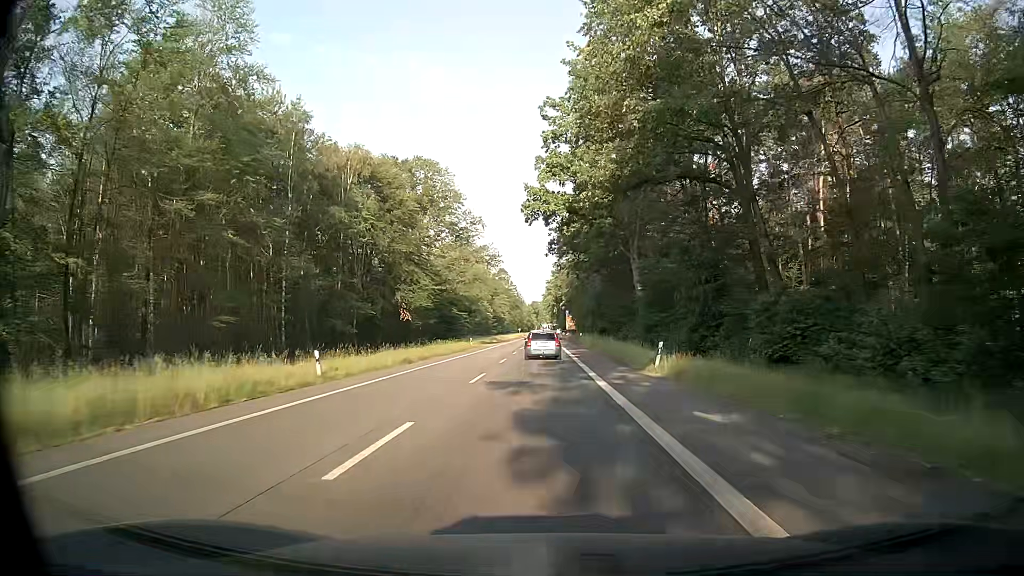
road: secondary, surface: asphalt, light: Day
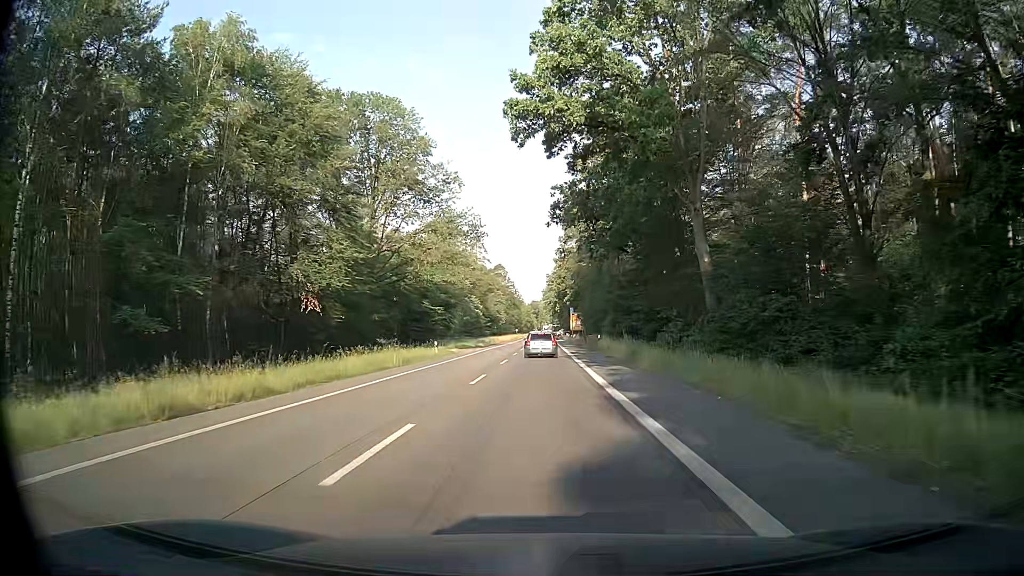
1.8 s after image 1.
(-0.1, +23.8) m; 0°
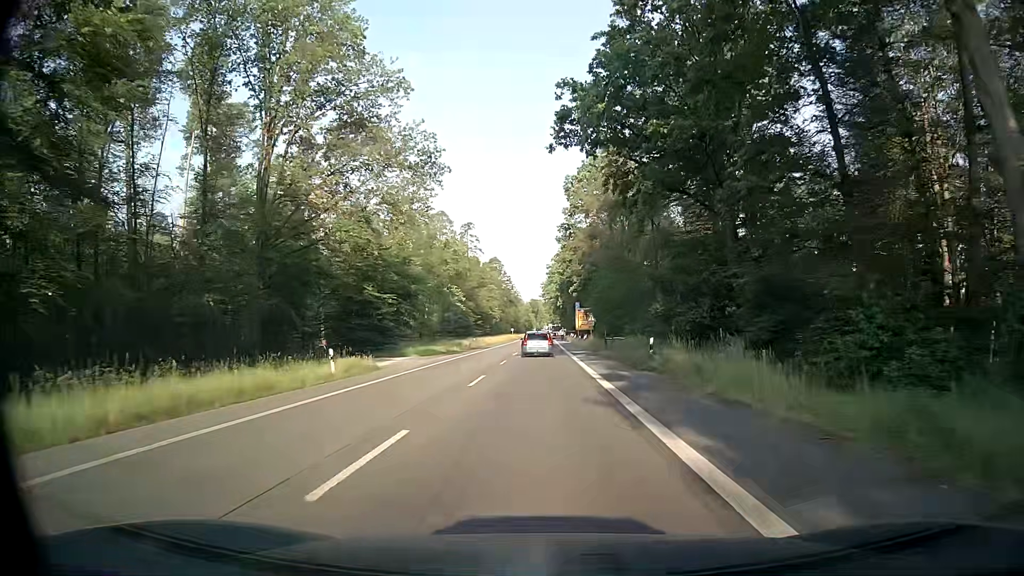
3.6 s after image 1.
(+0.1, +24.3) m; +1°
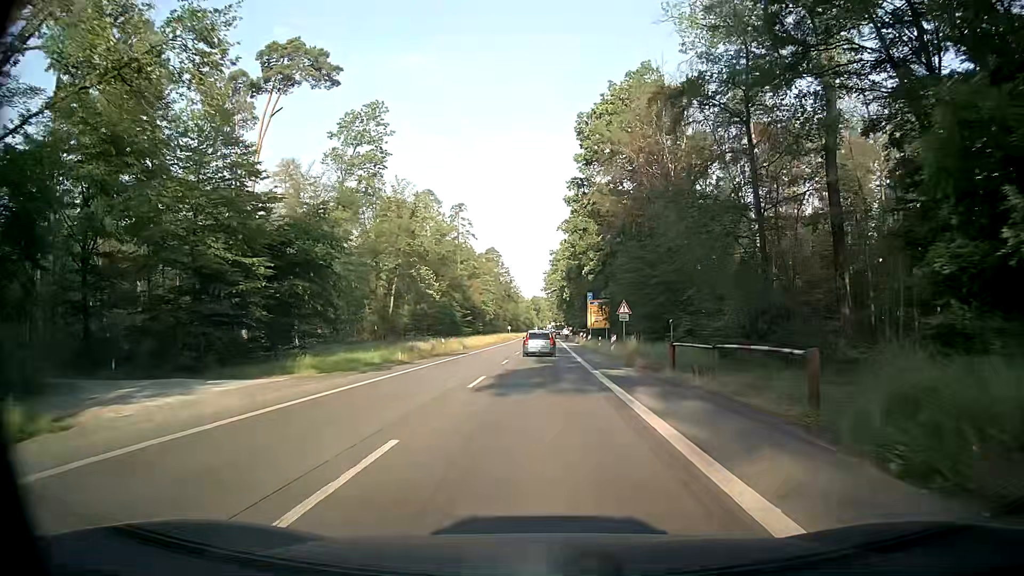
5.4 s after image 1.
(-0.2, +24.6) m; 0°
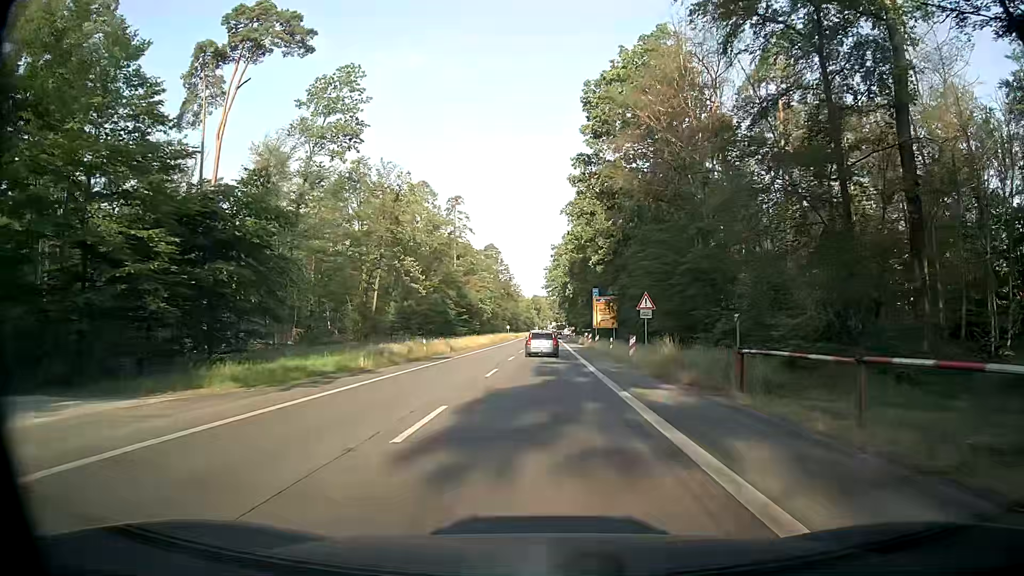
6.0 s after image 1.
(-0.1, +8.1) m; -1°
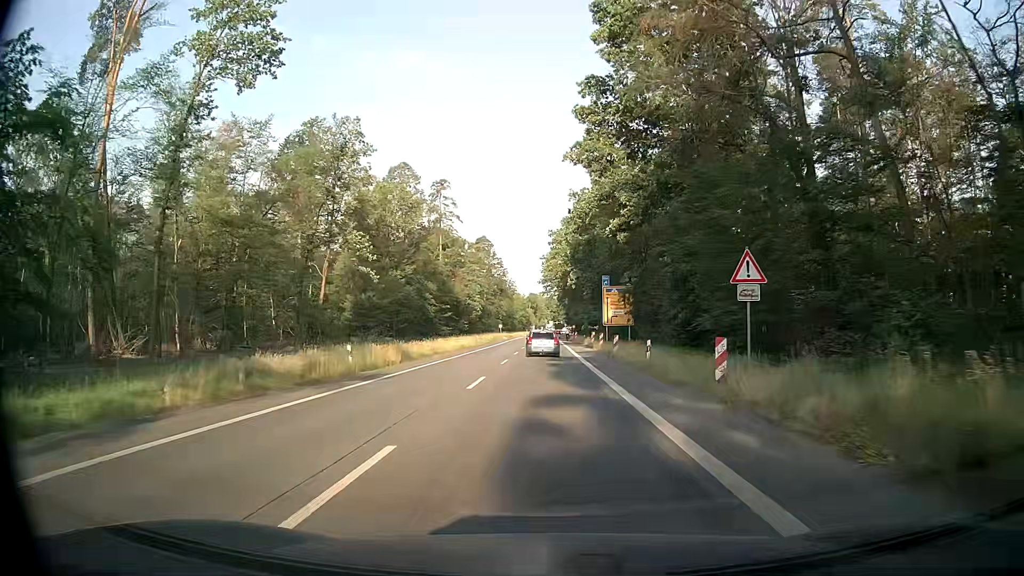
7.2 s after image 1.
(+0.1, +16.1) m; +1°
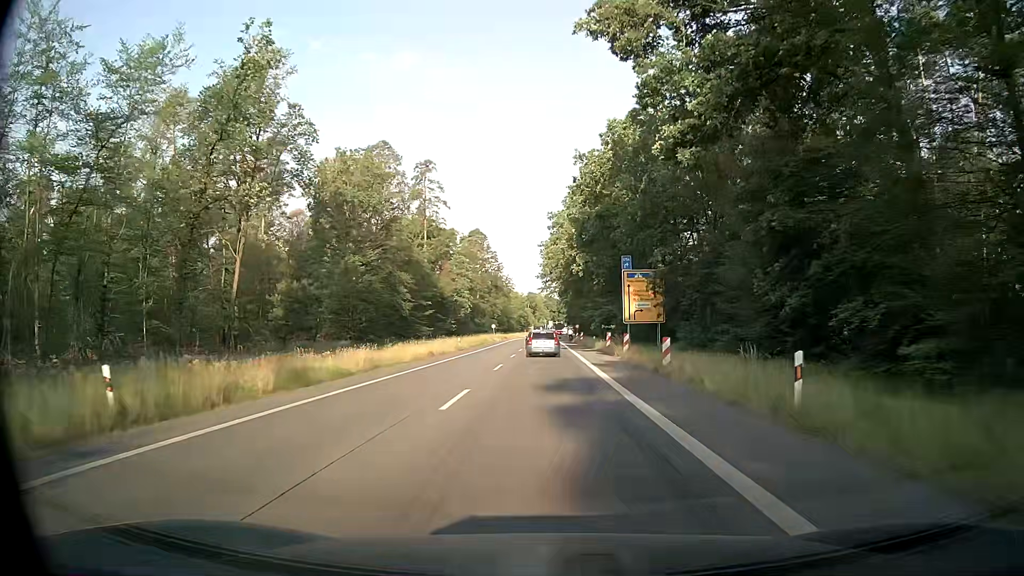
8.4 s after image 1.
(0.0, +15.9) m; -1°
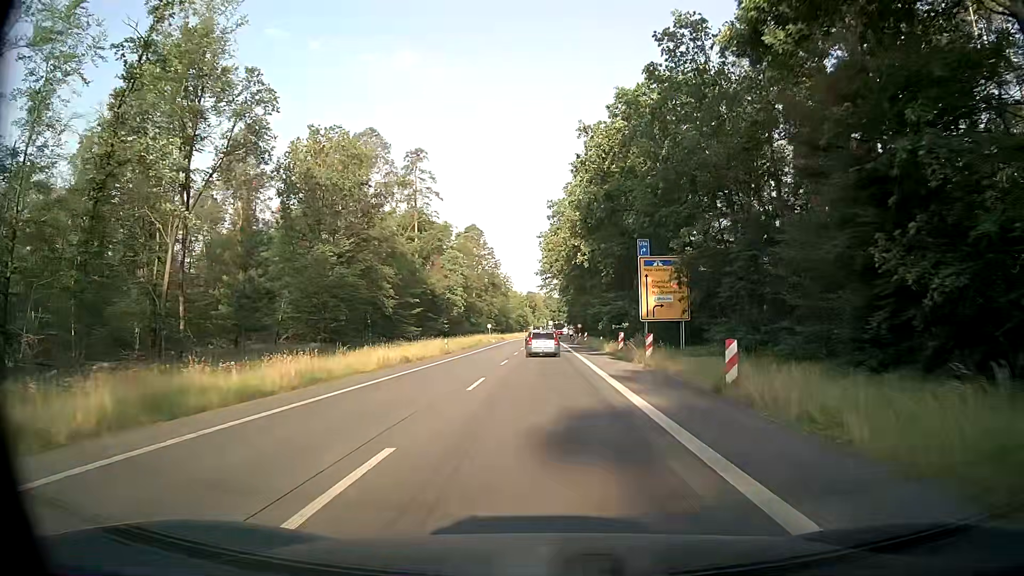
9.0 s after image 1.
(+0.1, +7.8) m; 0°
(0, +10) (0, +20) (0, +30) (0, +40) (0, +50) (0, +60) (0, +70) (0, +80) (0, +90) (0, +100) m
